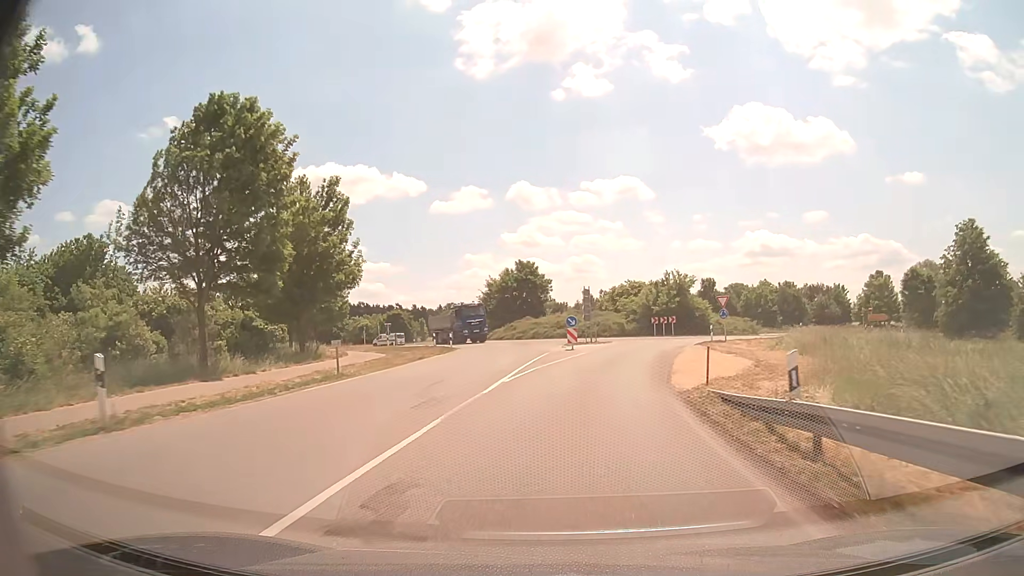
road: secondary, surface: asphalt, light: Day
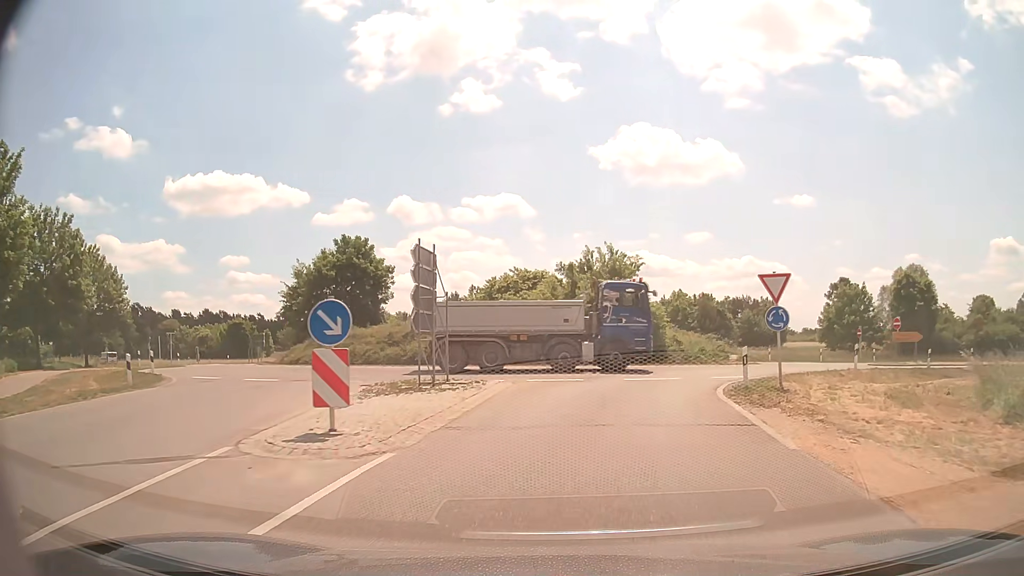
(+2.2, +25.5) m; +10°
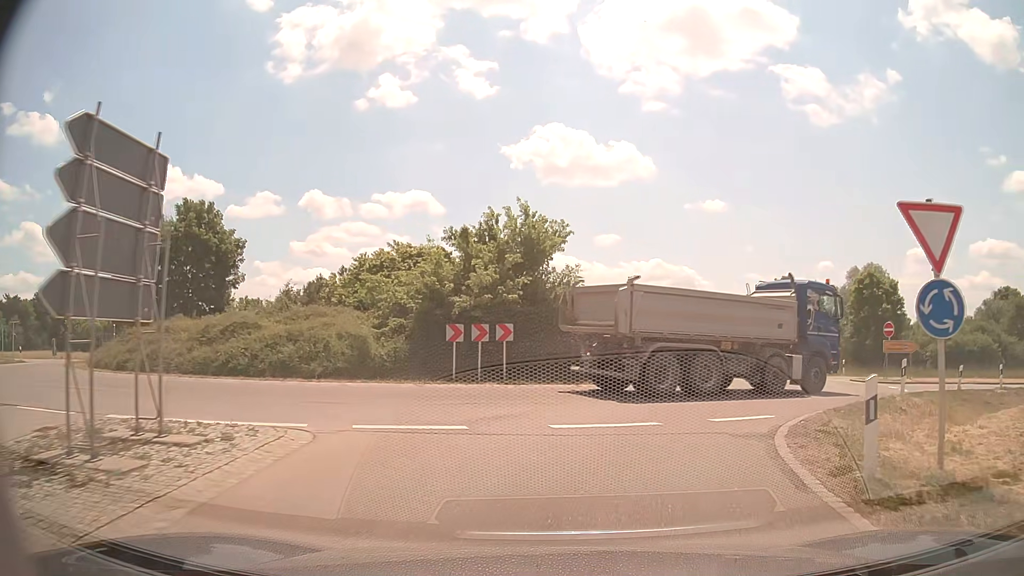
(+0.6, +10.2) m; +8°
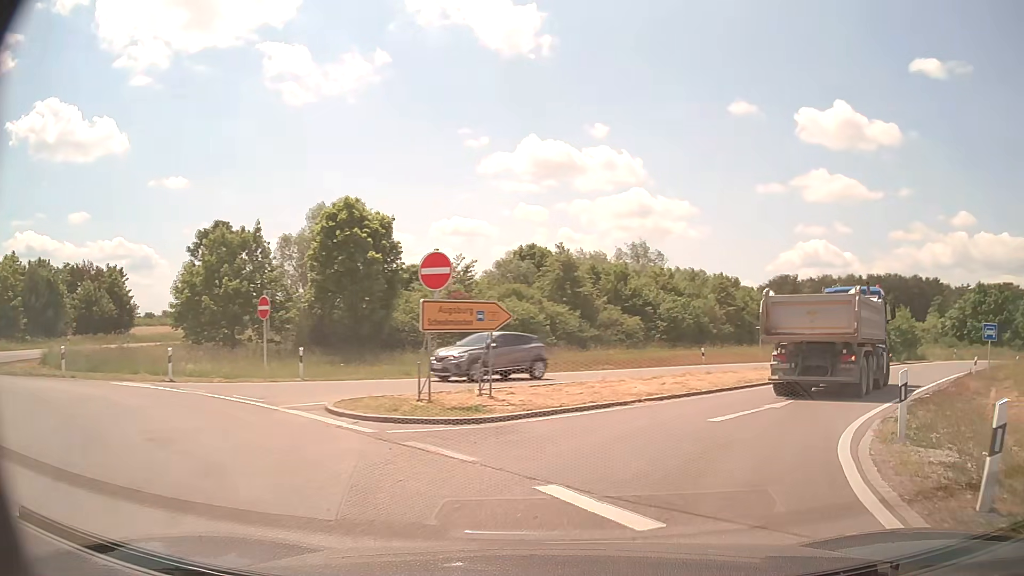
(+8.3, +21.2) m; +46°
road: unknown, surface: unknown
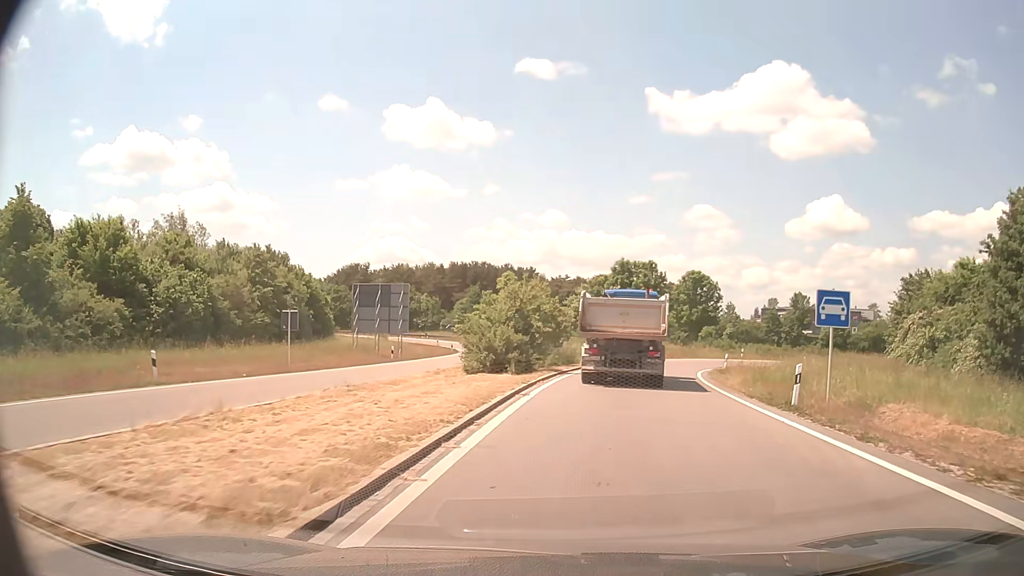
(+7.9, +20.9) m; +36°
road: trunk_link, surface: asphalt
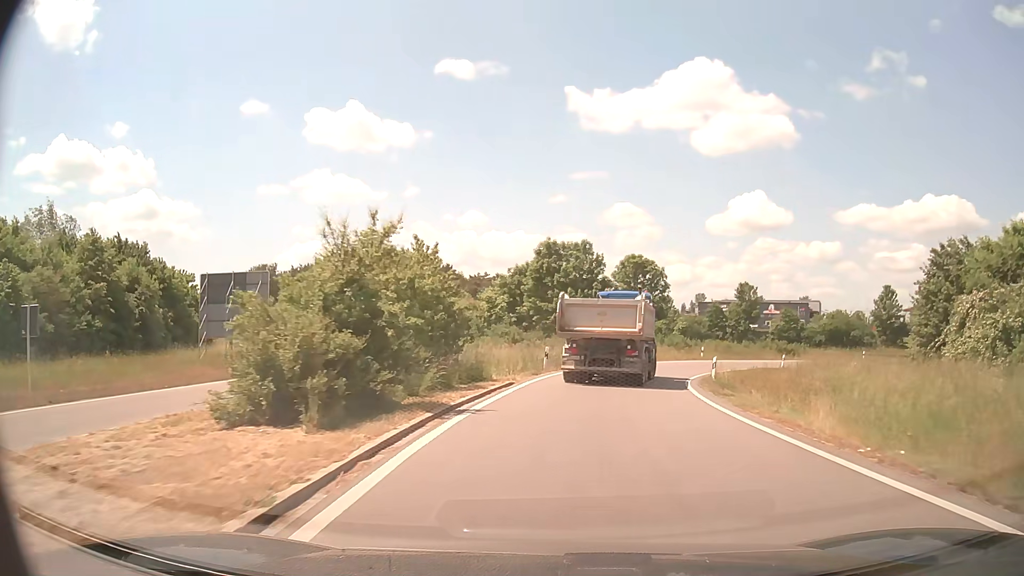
(+0.8, +13.7) m; +6°
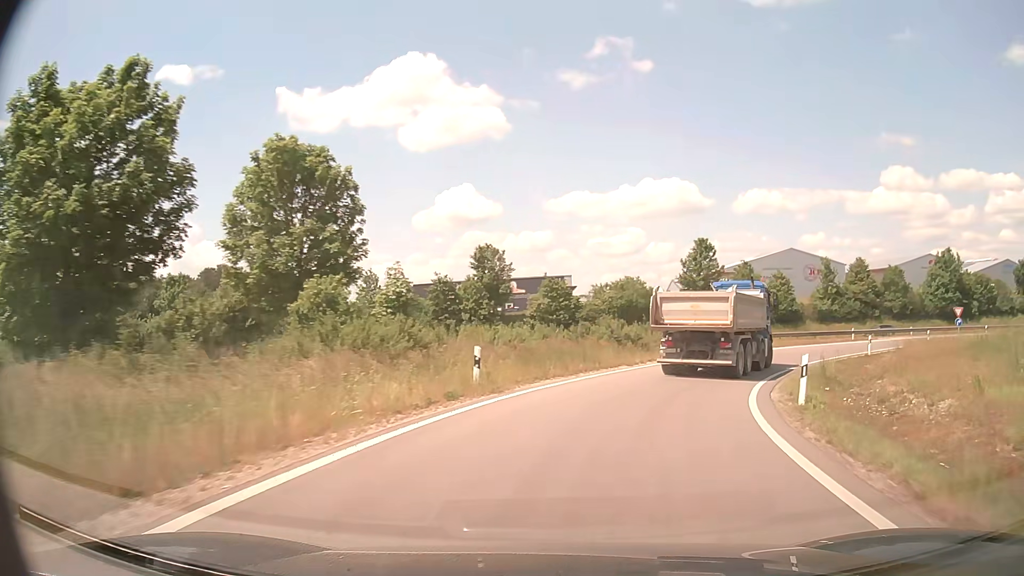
(+6.8, +37.9) m; +24°
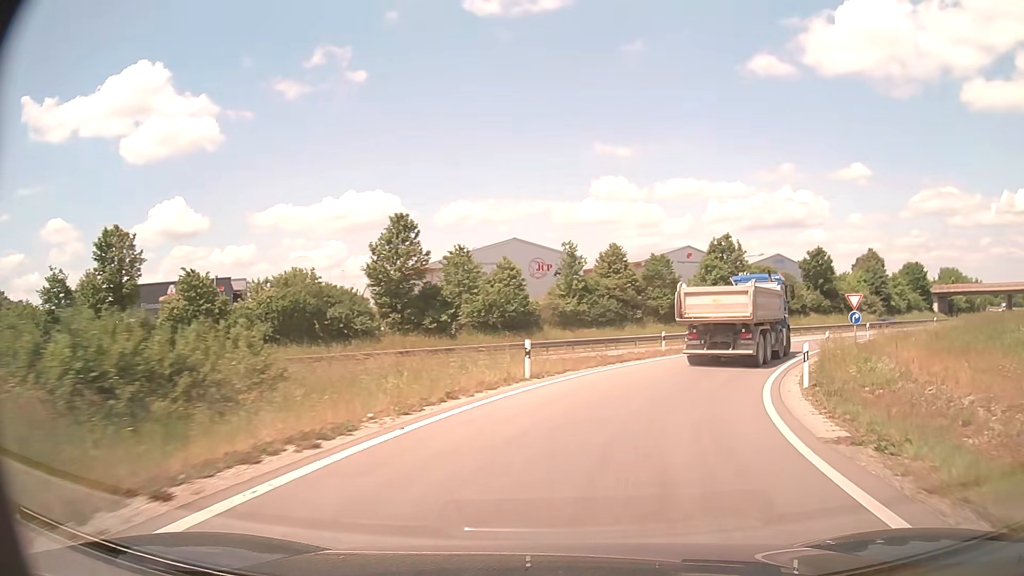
(+5.0, +22.8) m; +25°
(+1, +10) (+4, +19) (+8, +28) (+14, +36) (+21, +43) (+29, +50) (+37, +56) (+45, +62) (+53, +68) (+61, +74) m
